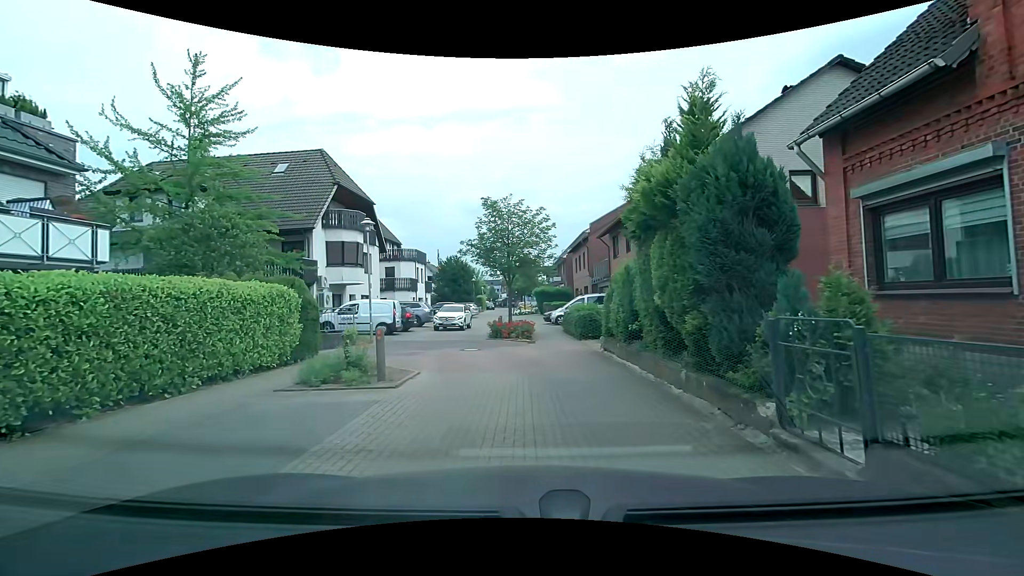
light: Day
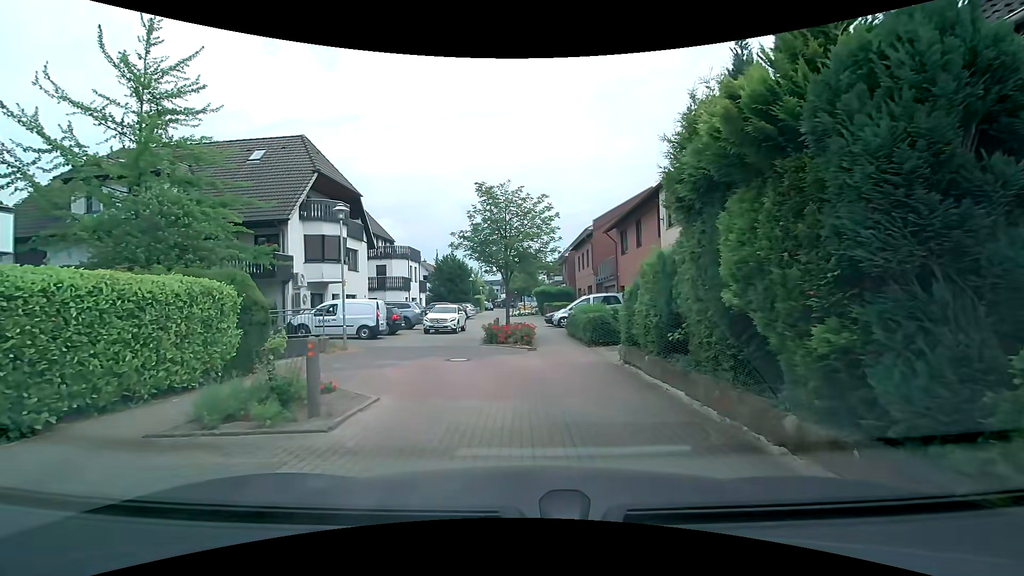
(-0.1, +2.8) m; 0°
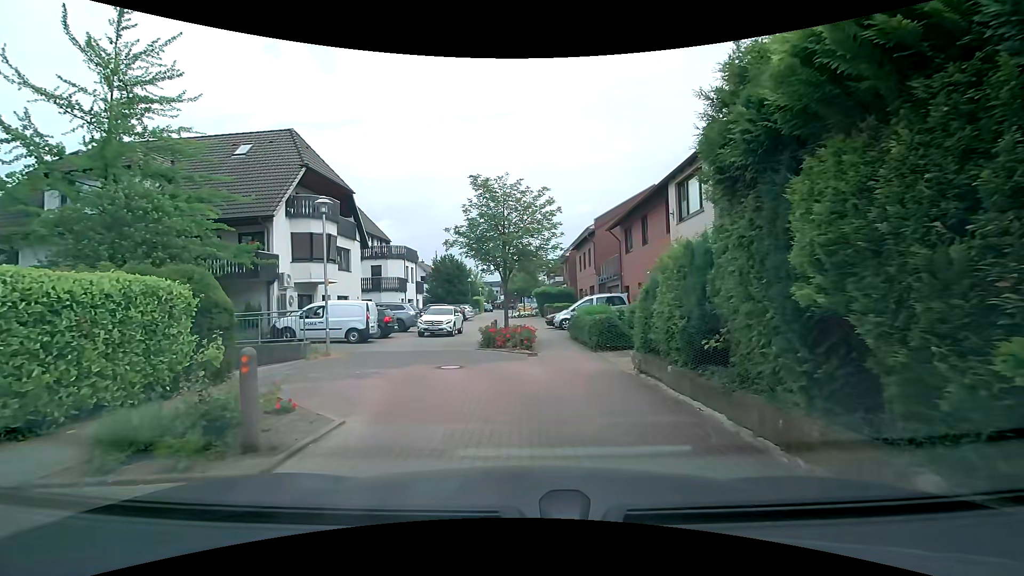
(0.0, +1.4) m; -2°
